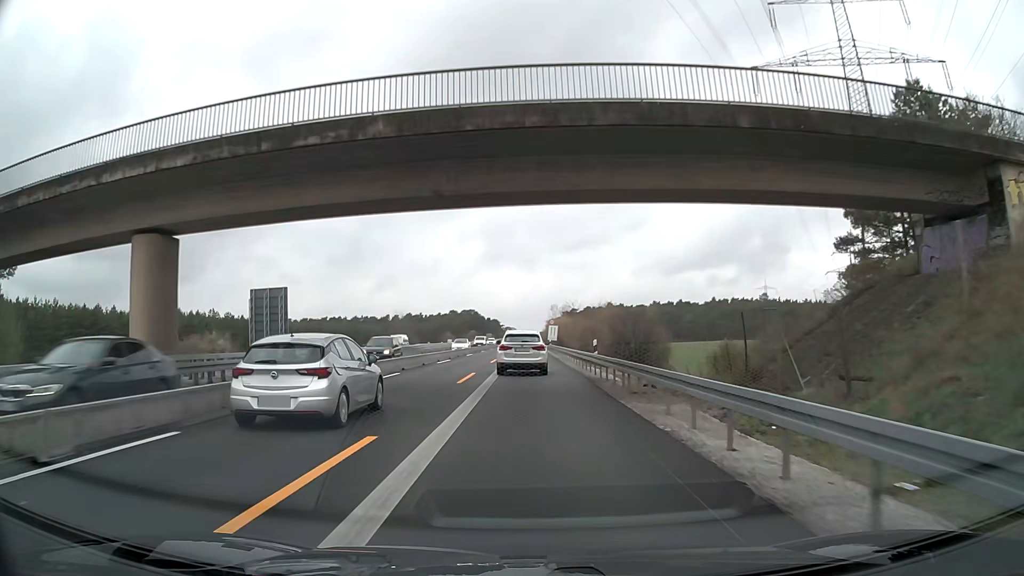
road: motorway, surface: asphalt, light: Day
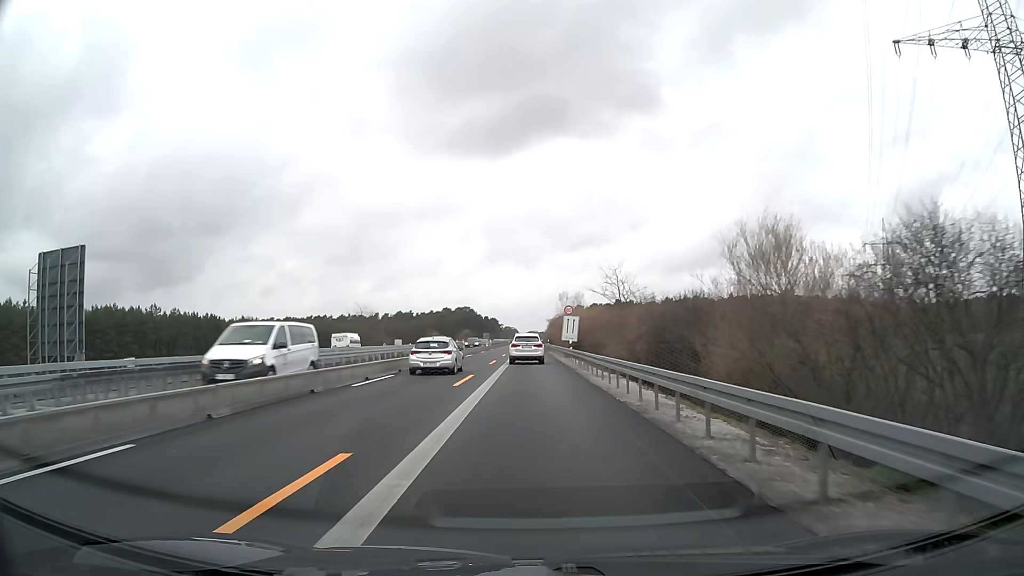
(-0.1, +37.3) m; 0°
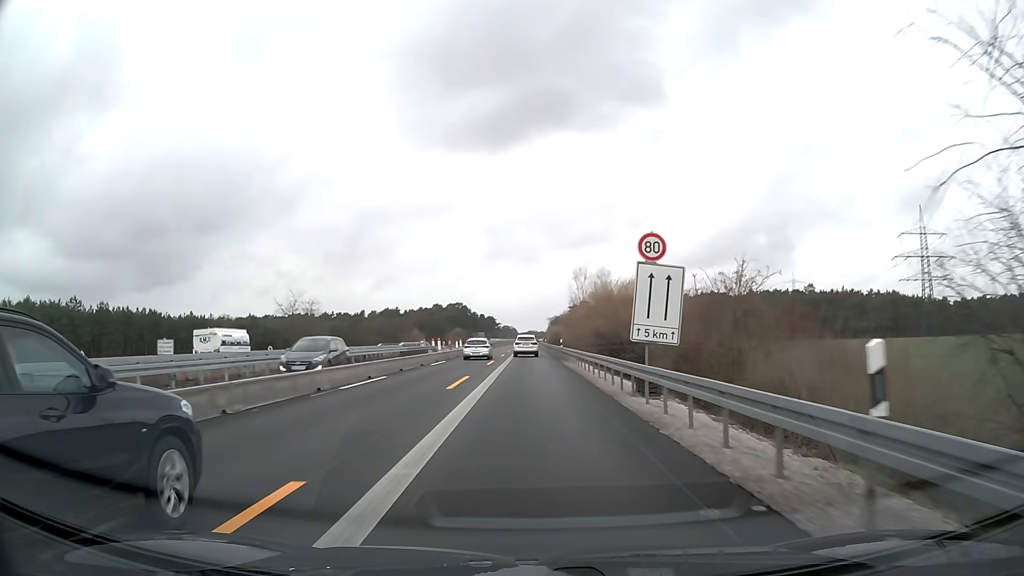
(0.0, +37.2) m; 0°
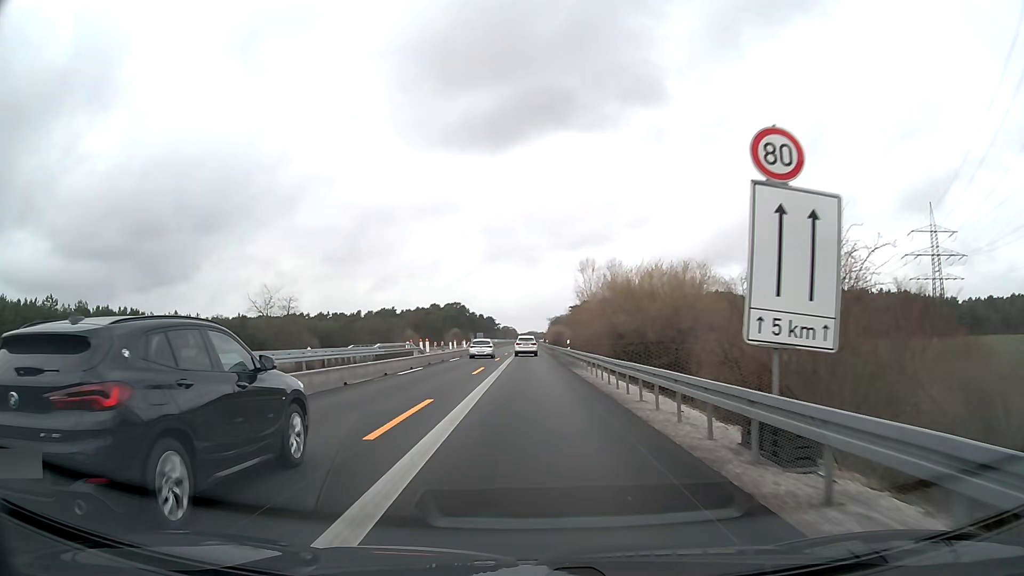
(0.0, +9.3) m; 0°
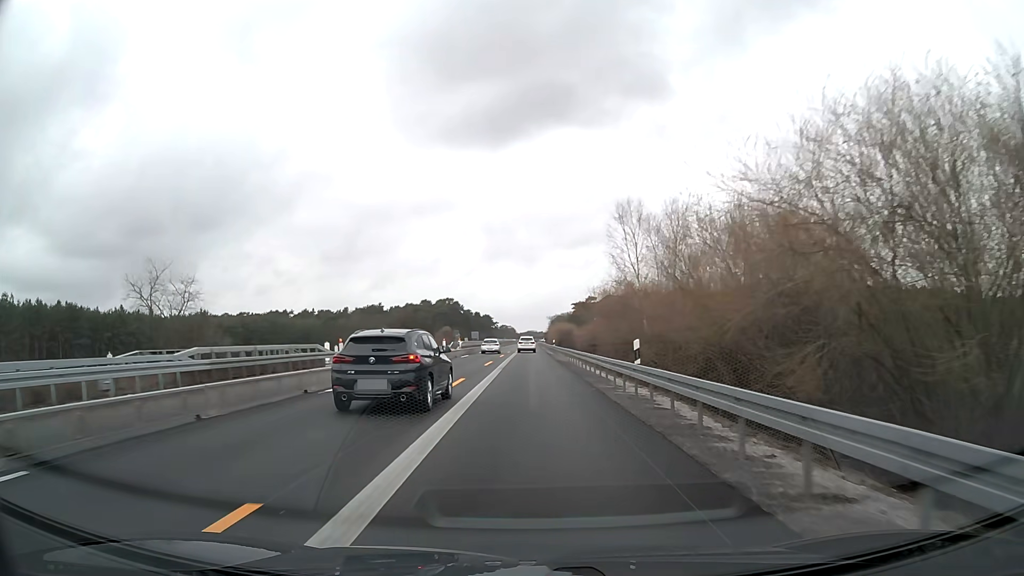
(0.0, +27.8) m; 0°
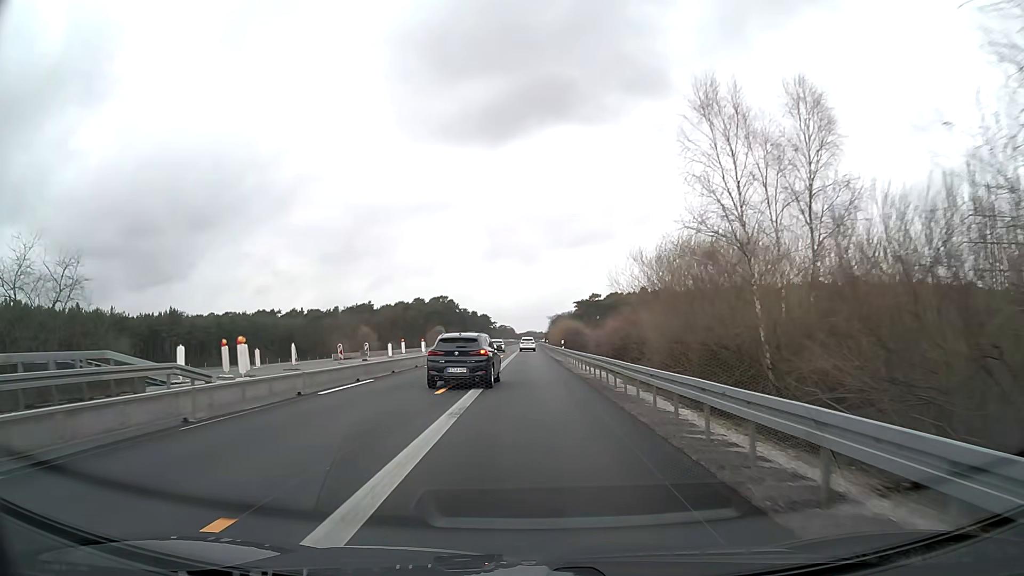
(+0.1, +18.5) m; 0°
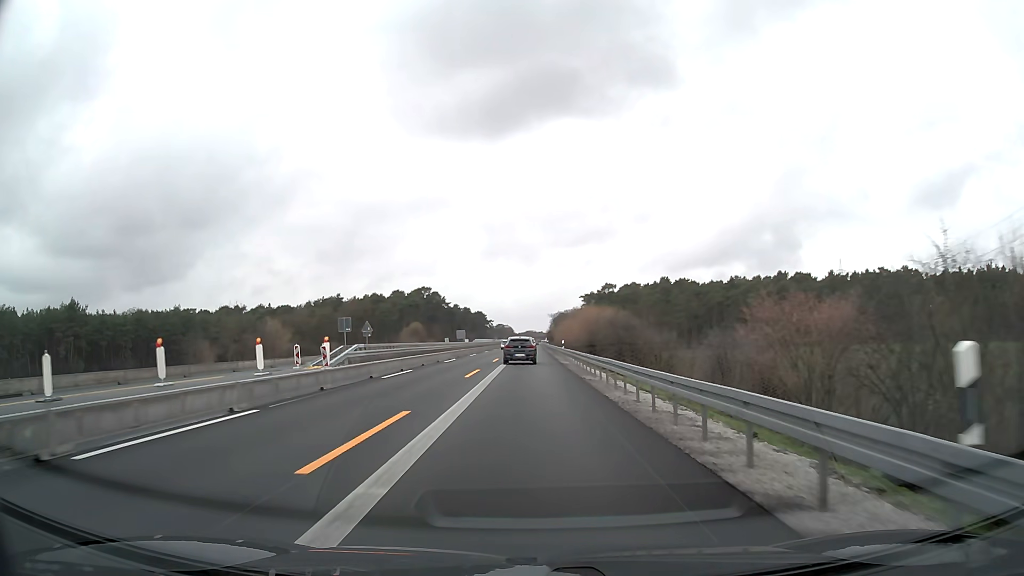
(+0.1, +46.3) m; 0°
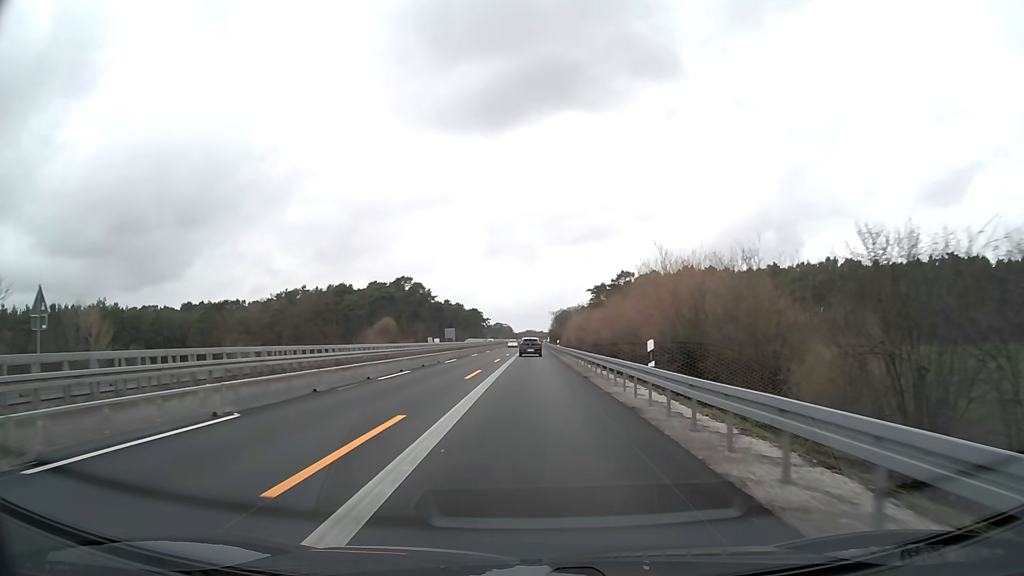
(0.0, +37.1) m; 0°
(0, +10) (0, +20) (0, +30) (0, +40) (0, +50) (0, +60) (0, +70) (0, +80) (0, +90) (+1, +100) m
